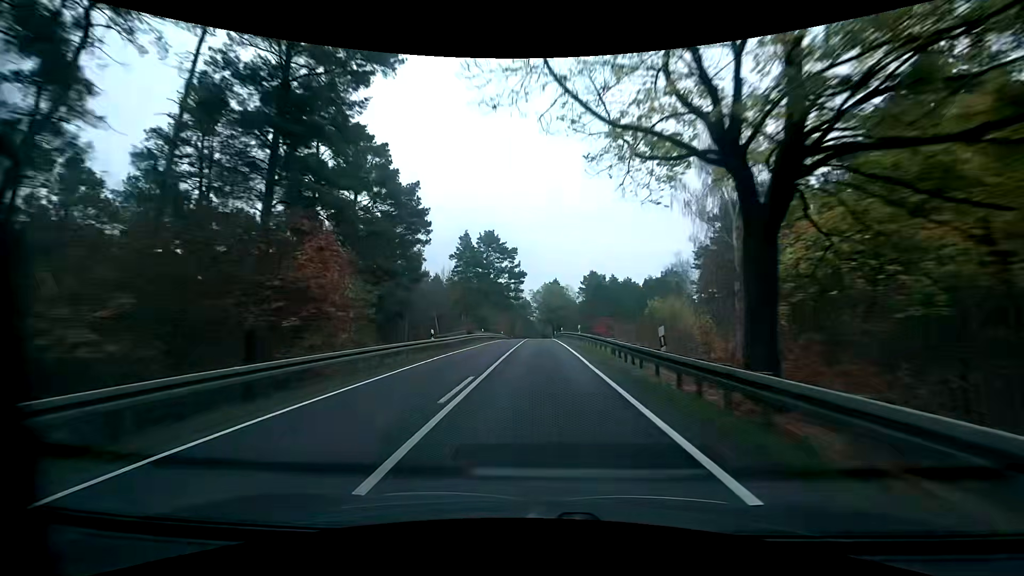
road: primary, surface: asphalt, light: Day
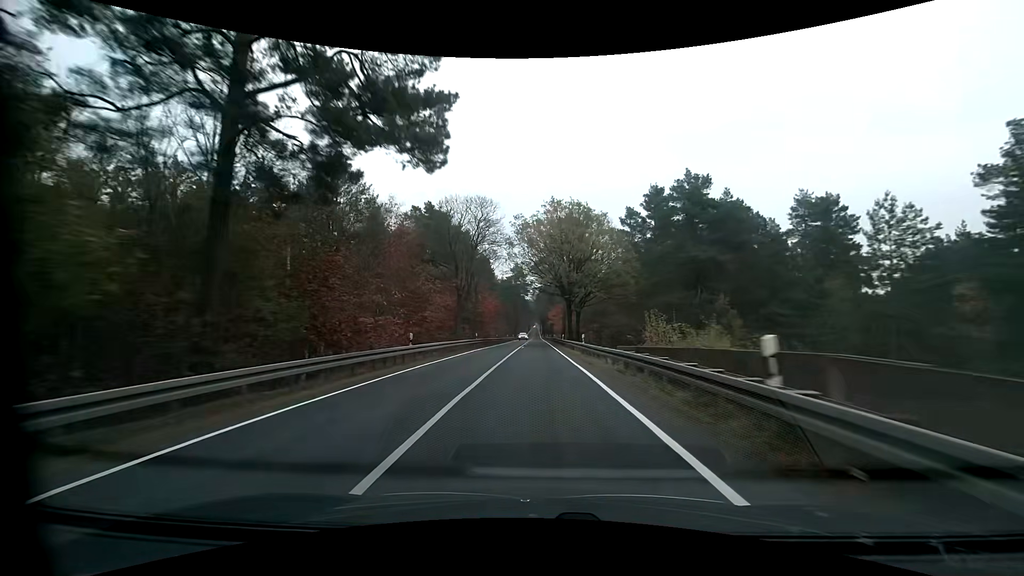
(+0.5, +77.9) m; +1°
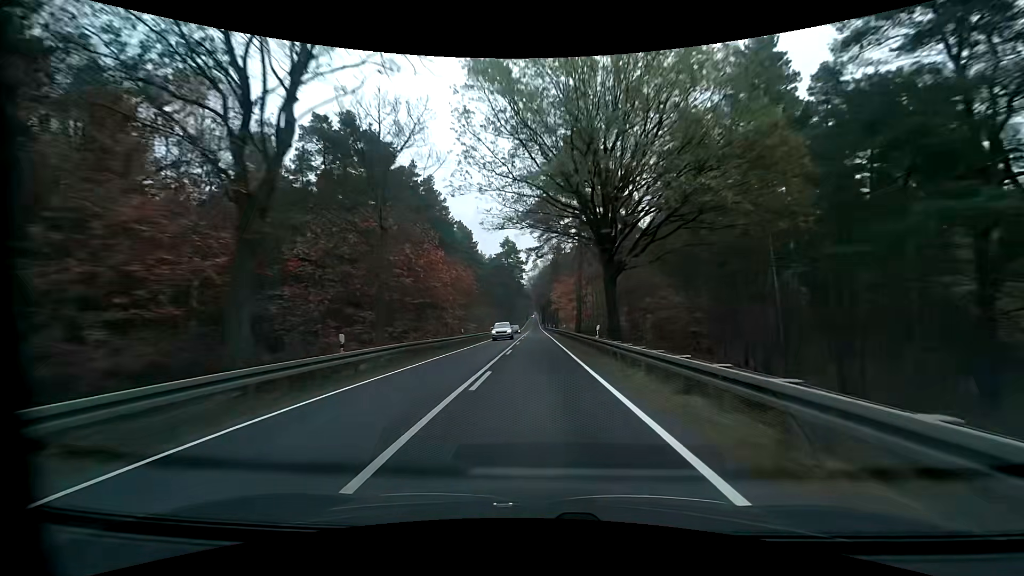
(0.0, +31.8) m; 0°
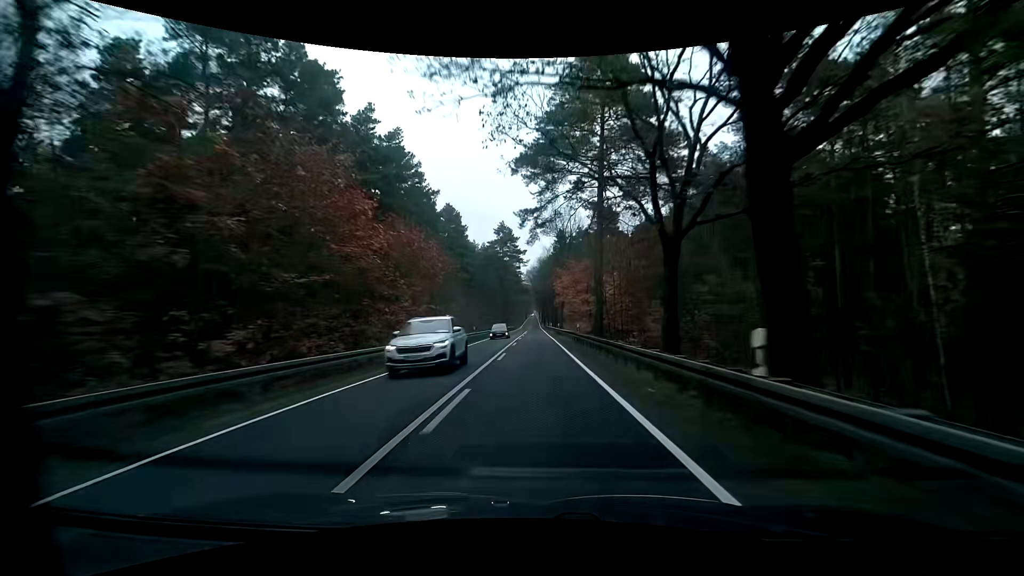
(0.0, +16.0) m; 0°
